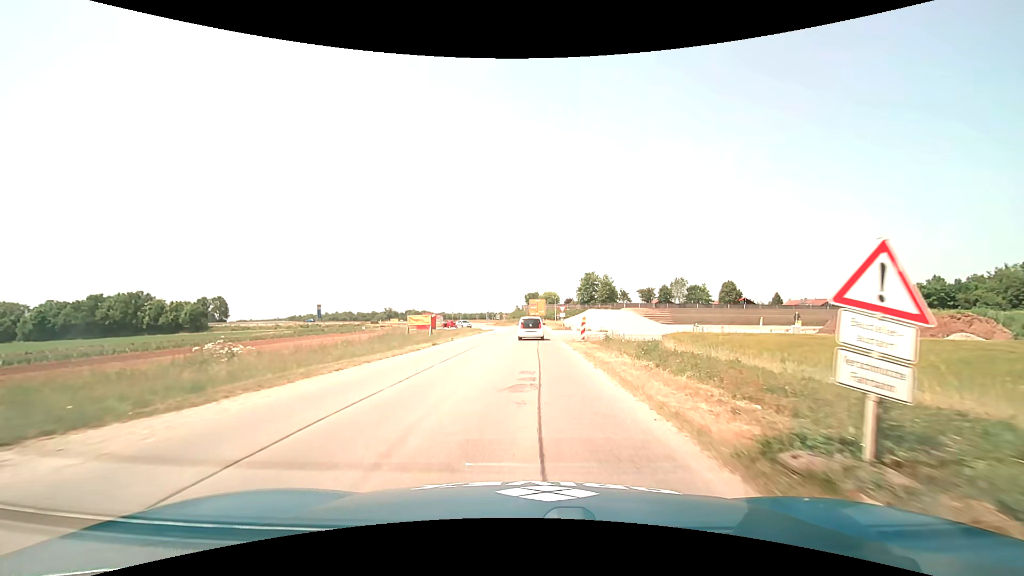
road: tertiary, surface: asphalt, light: Day
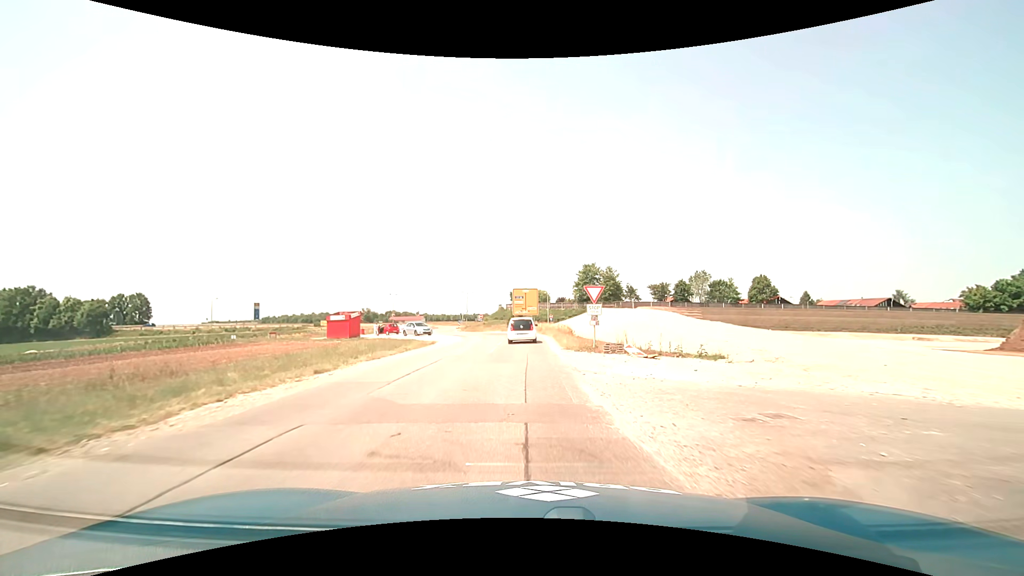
(+0.6, +35.6) m; +2°
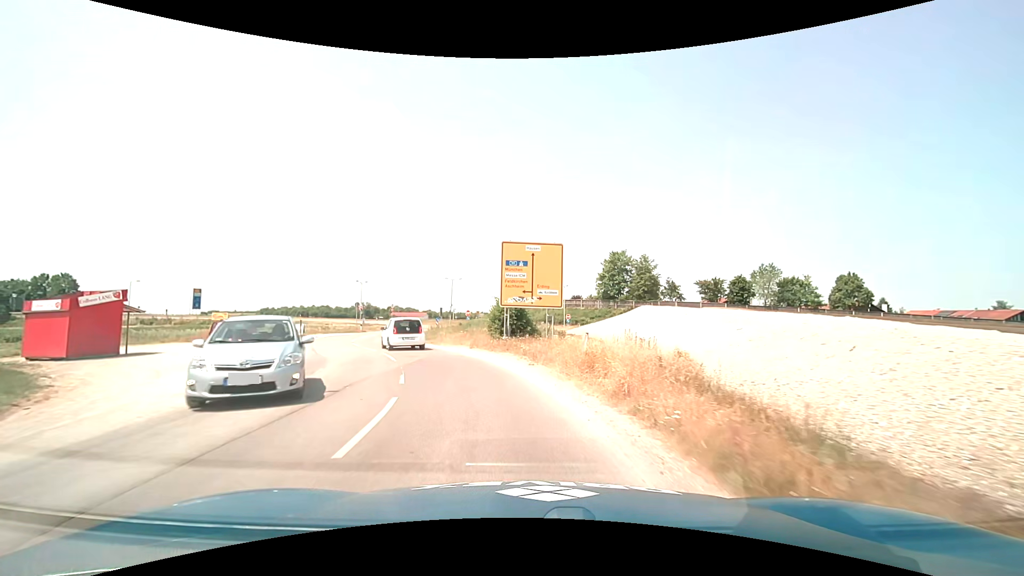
(-0.2, +34.3) m; -1°
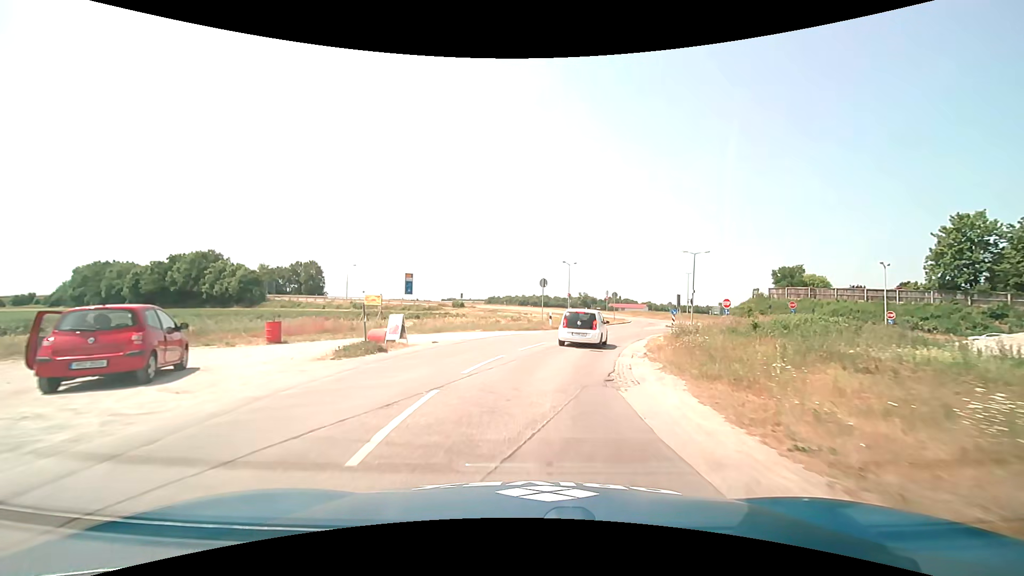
(-5.3, +23.9) m; -25°
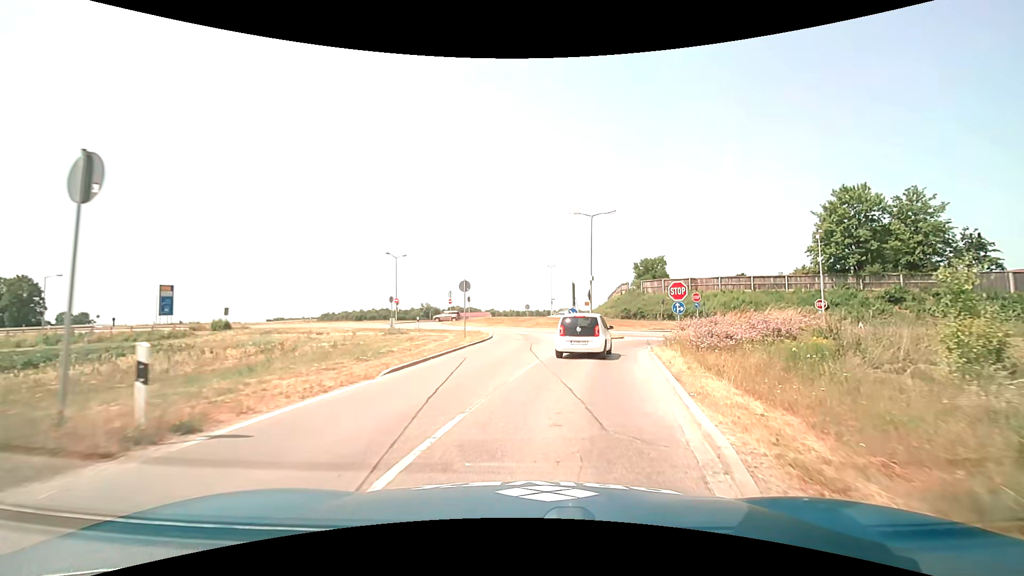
(+3.3, +25.7) m; +18°
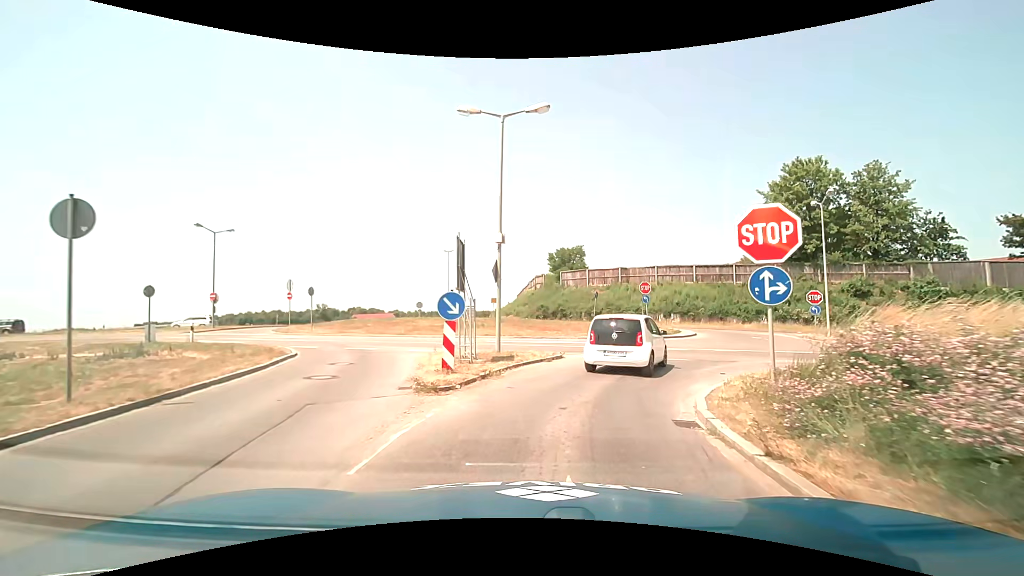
(+1.6, +16.9) m; +10°
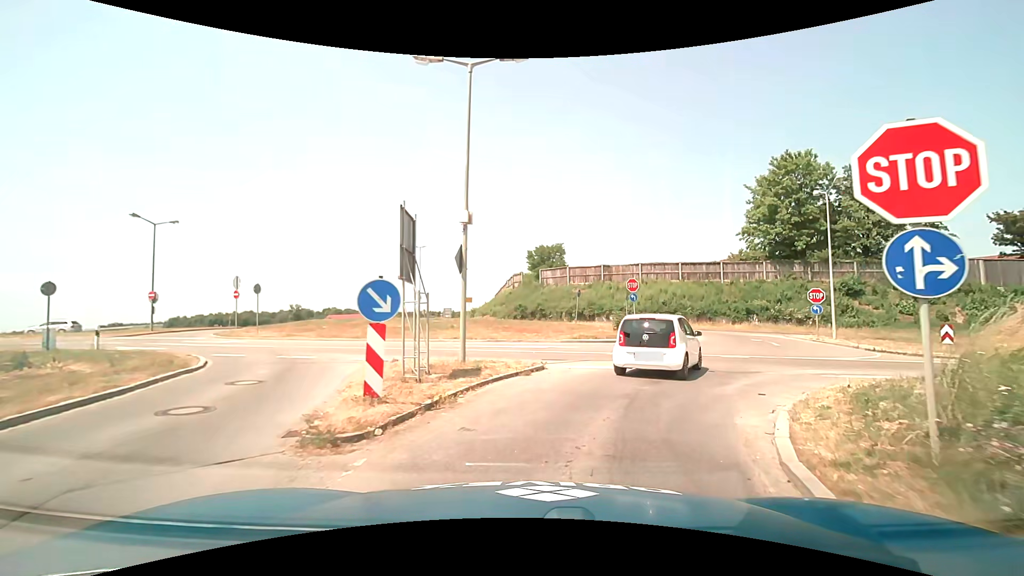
(0.0, +3.5) m; +1°
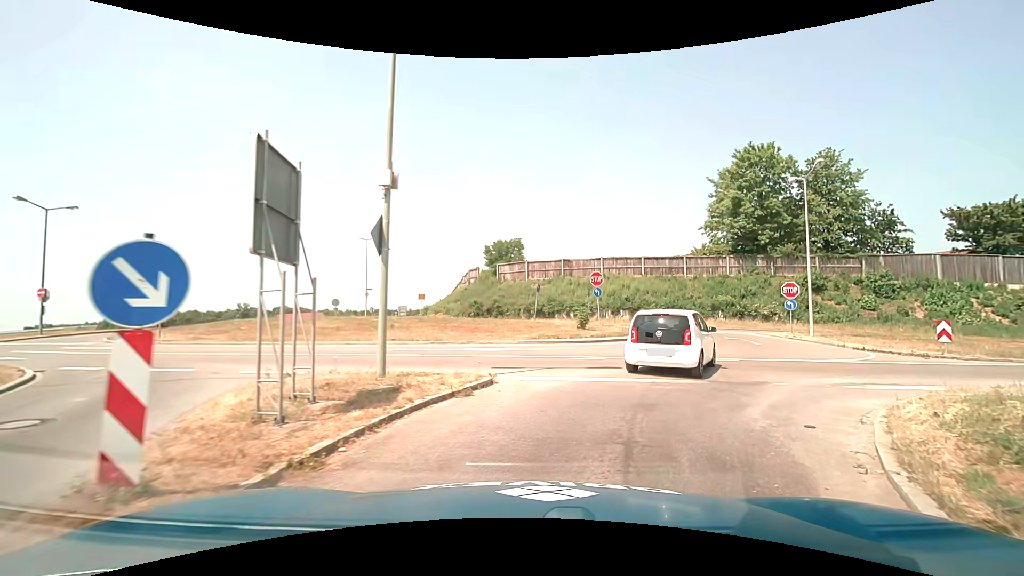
(+0.2, +3.4) m; +5°
(+2, +10) (+7, +18) (+10, +28) (+7, +37) (-1, +43) (-10, +46) (-20, +47) (-30, +46) (-40, +44) (-49, +41) m
